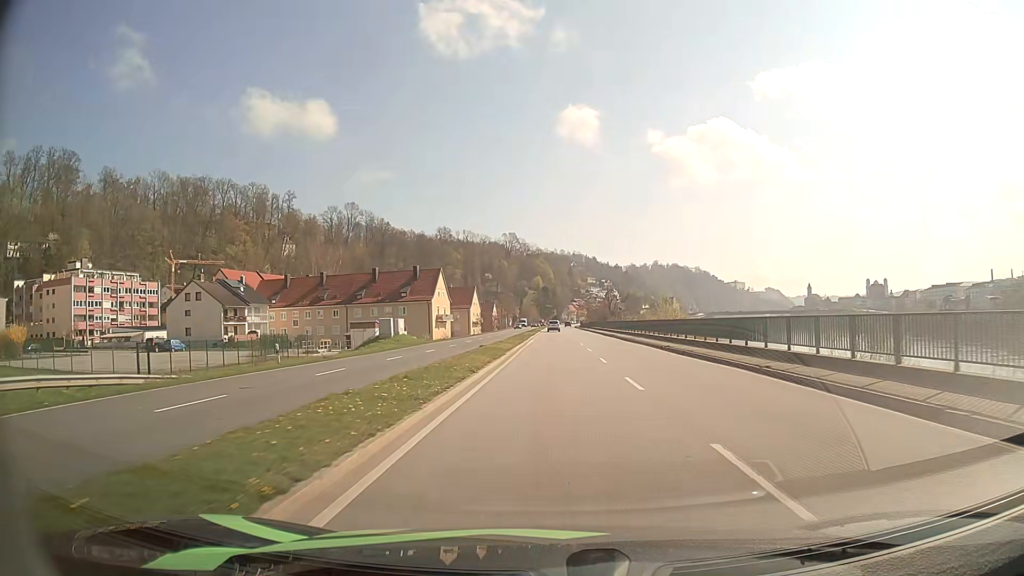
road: primary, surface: asphalt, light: Day
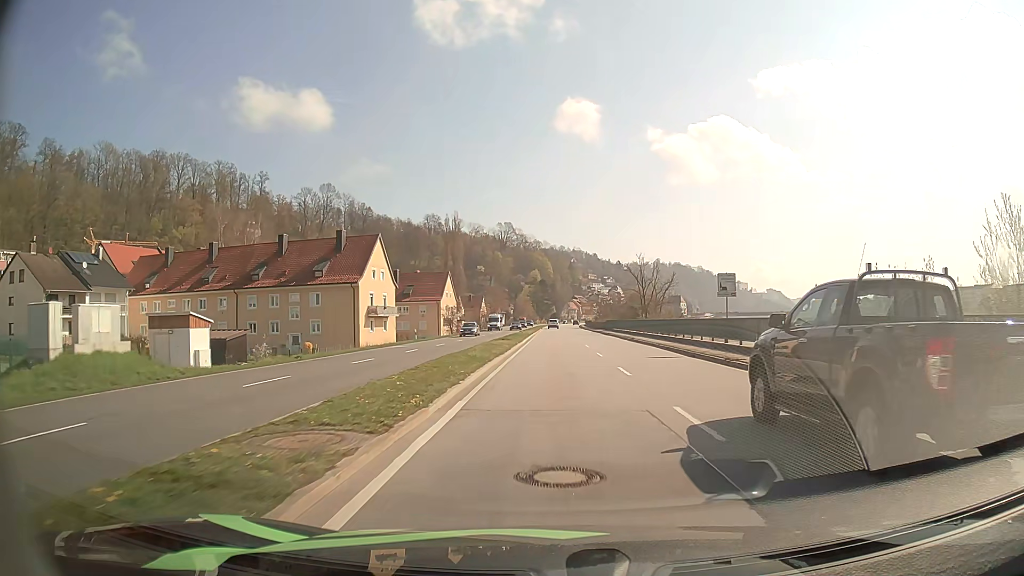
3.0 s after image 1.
(+0.3, +41.9) m; +1°
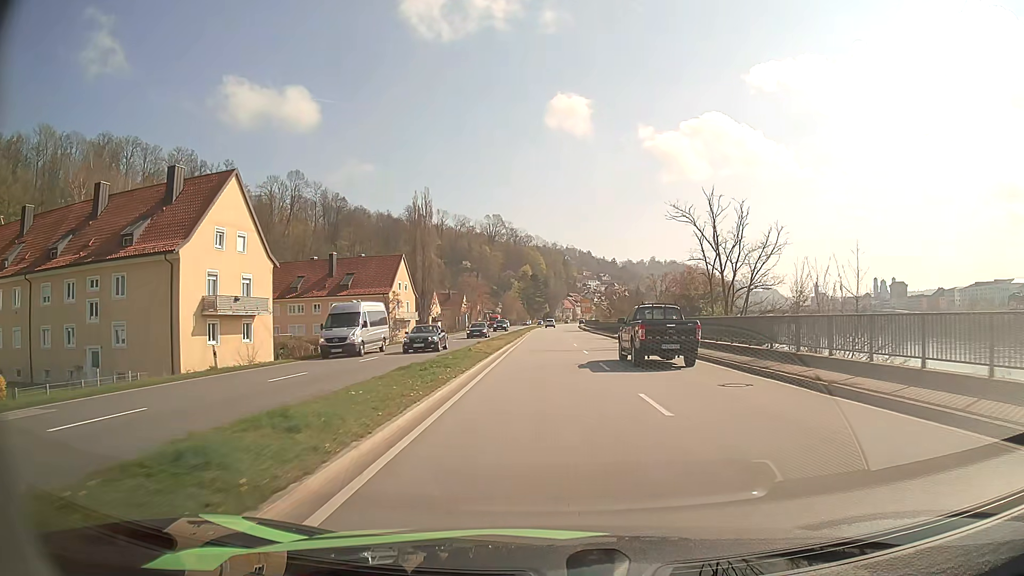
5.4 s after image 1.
(+0.2, +34.2) m; 0°
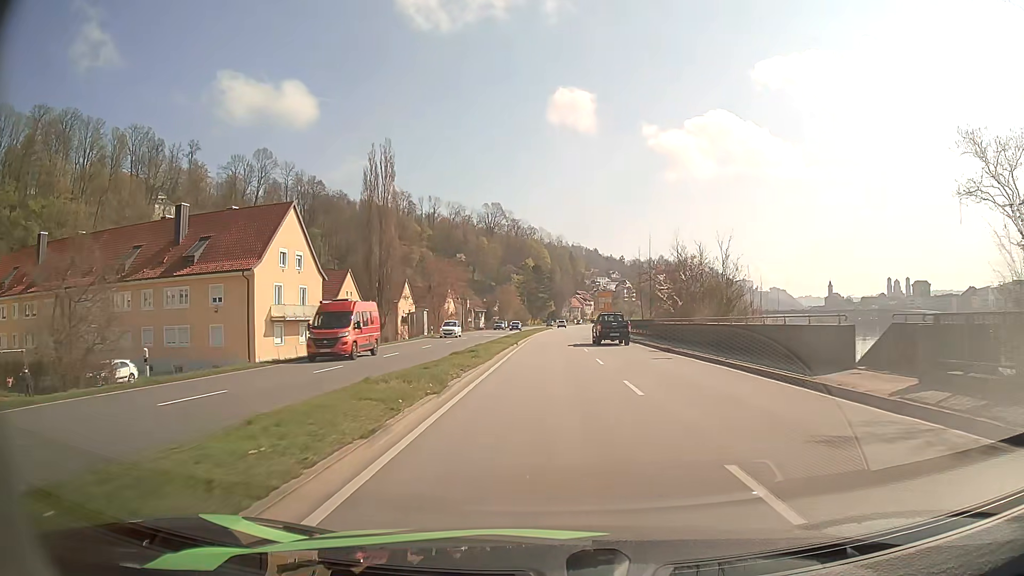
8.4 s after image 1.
(-0.2, +42.3) m; 0°
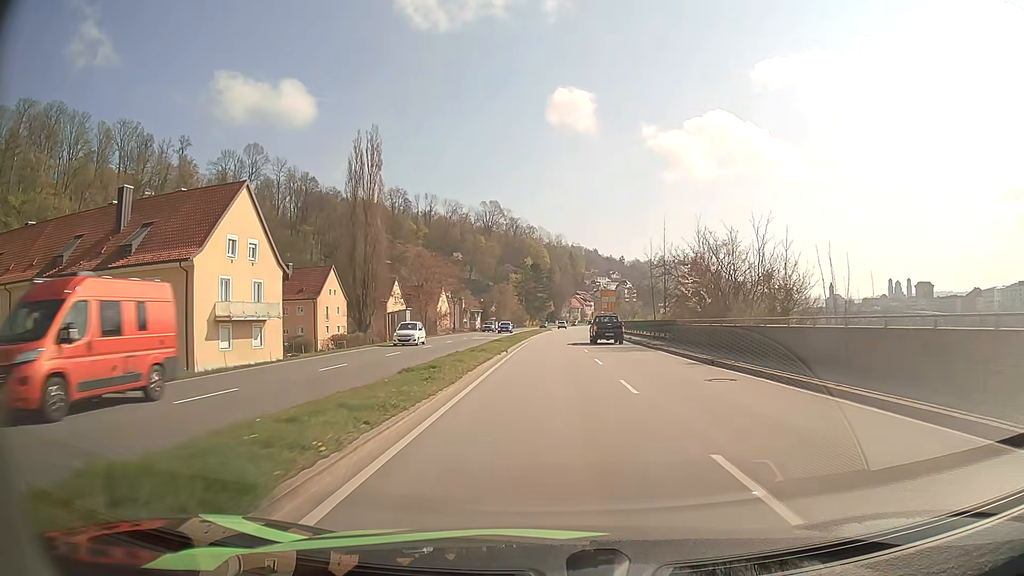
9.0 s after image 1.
(0.0, +8.5) m; 0°
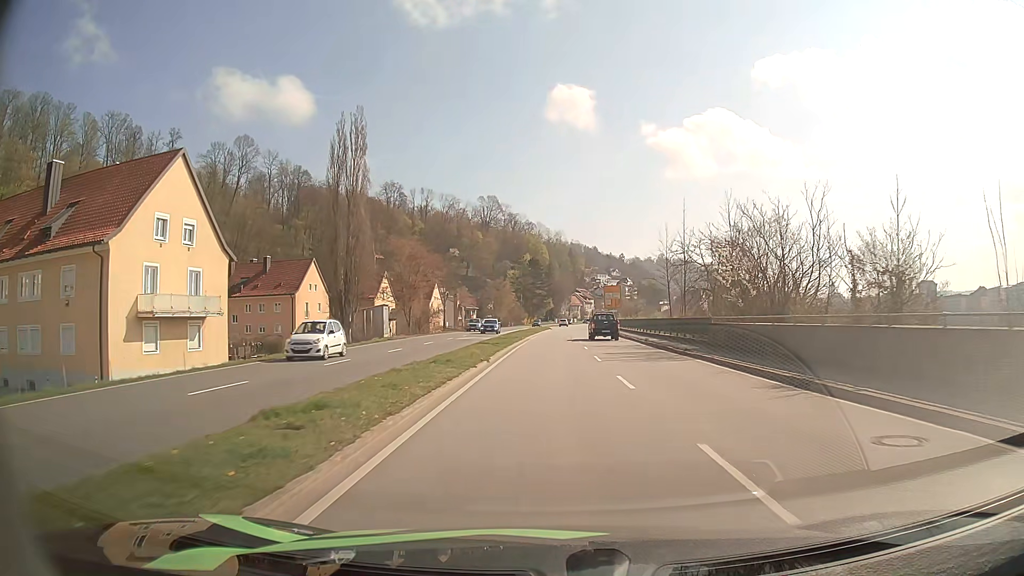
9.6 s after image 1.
(0.0, +8.5) m; 0°
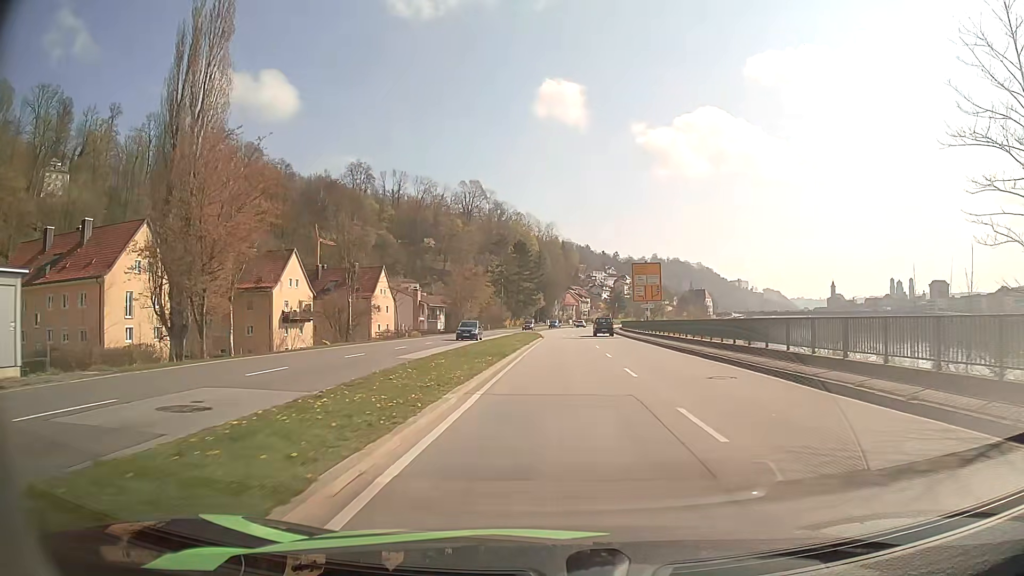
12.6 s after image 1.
(0.0, +42.0) m; +1°
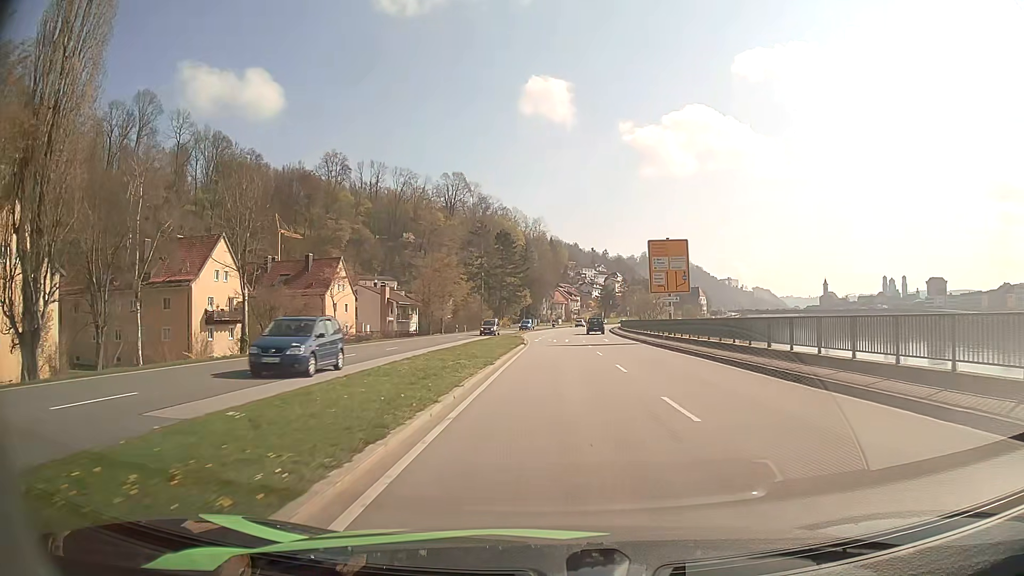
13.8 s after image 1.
(+0.1, +16.6) m; +1°
(0, +10) (0, +20) (0, +30) (+1, +40) (+1, +50) (+1, +60) (+1, +70) (+2, +80) (+3, +90) (+3, +100) m
